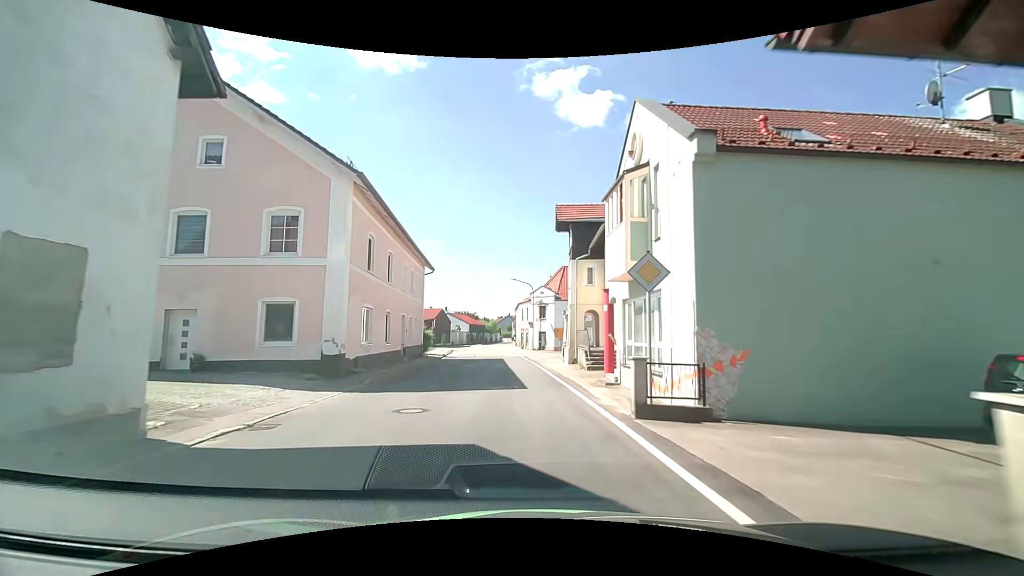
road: secondary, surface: asphalt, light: Day
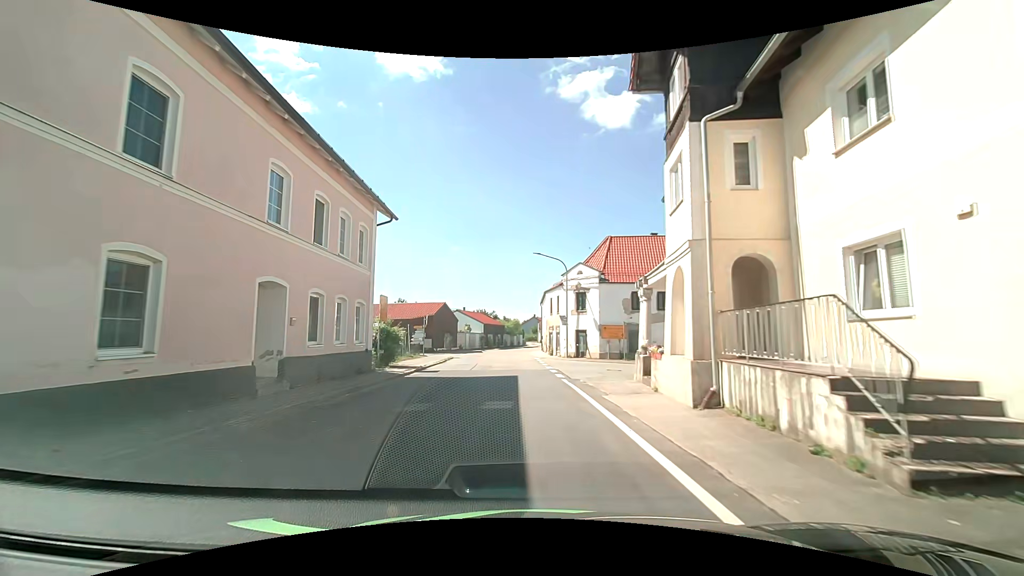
(-0.5, +18.1) m; -4°
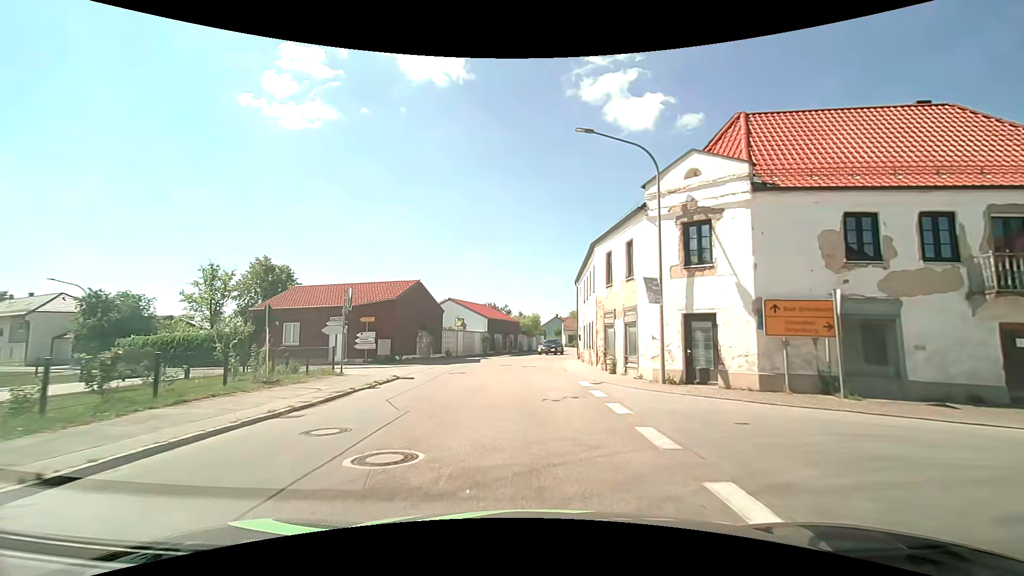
(-0.3, +22.7) m; -1°
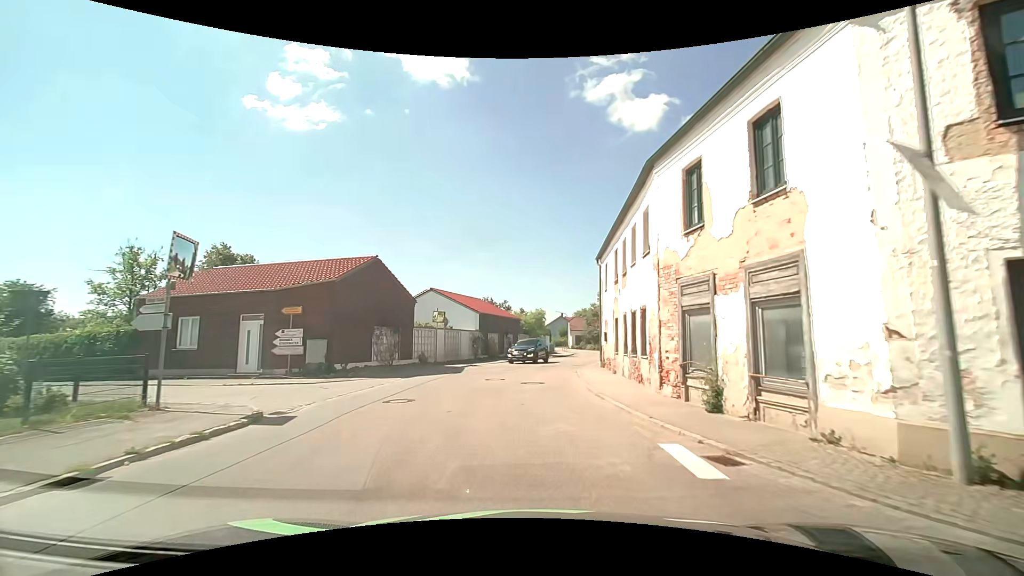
(-0.1, +10.3) m; -1°
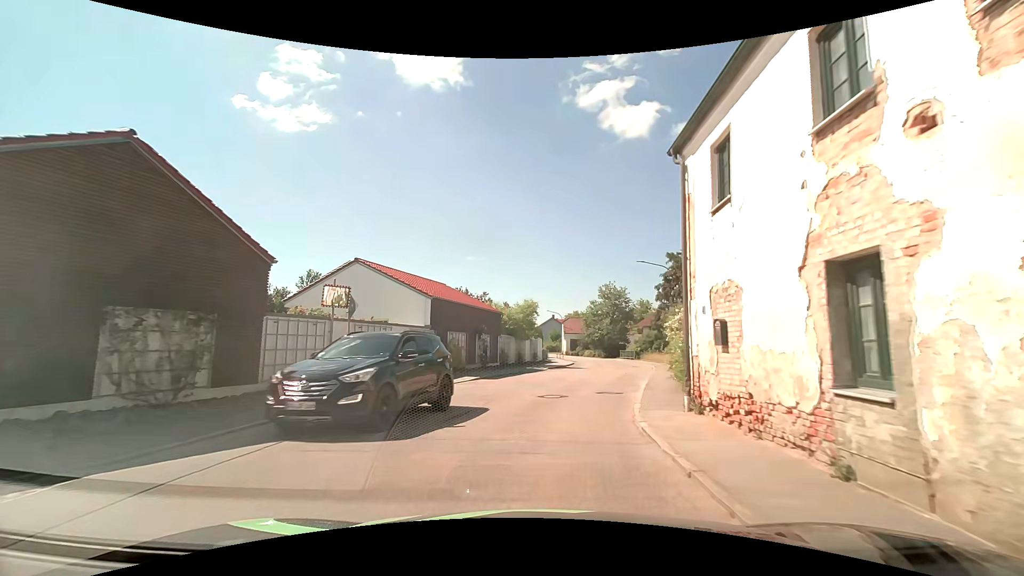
(+0.1, +15.1) m; +2°
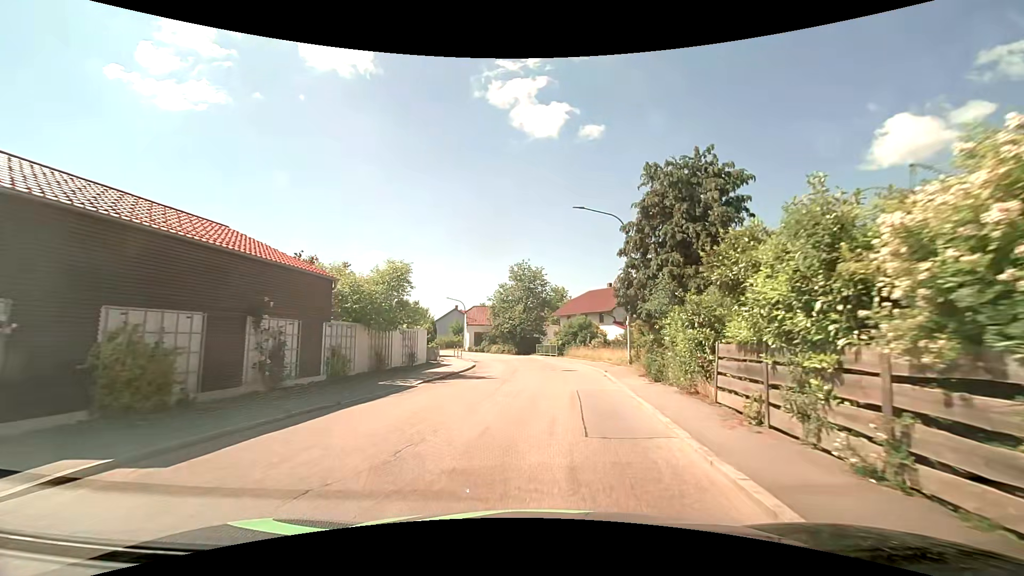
(+1.2, +15.2) m; +11°
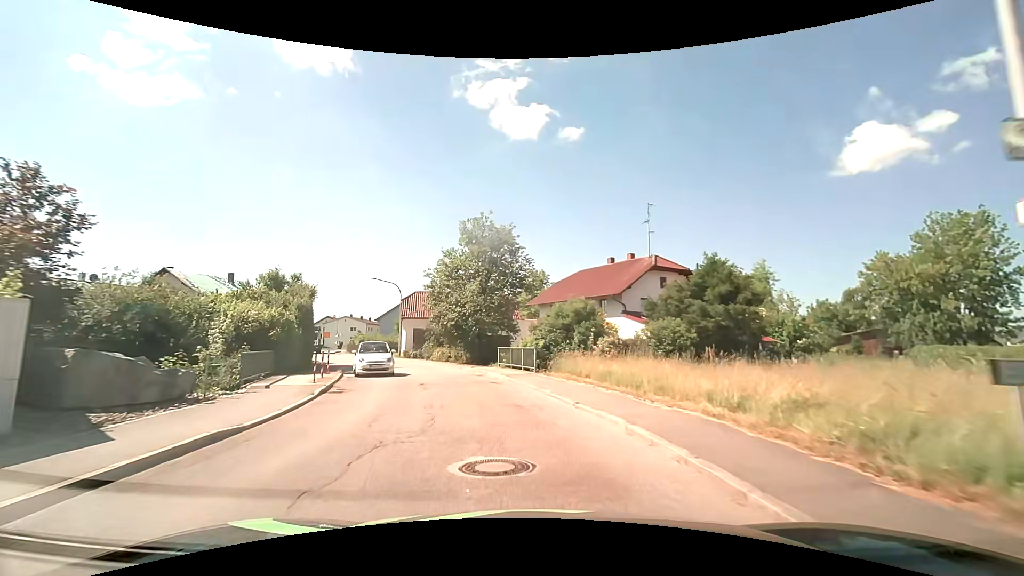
(+0.8, +21.8) m; +3°
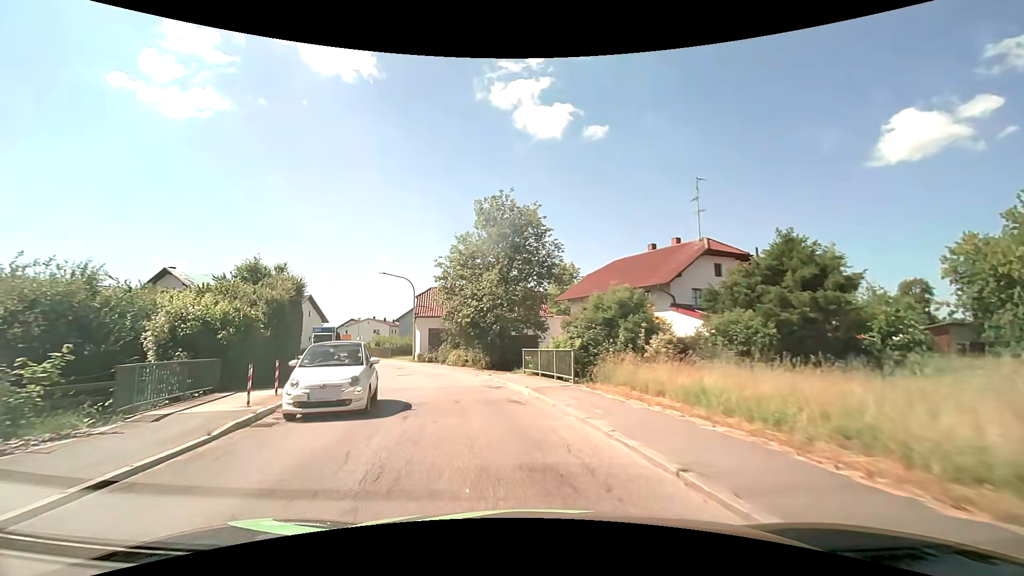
(-0.1, +5.7) m; -2°
(-1, +10) (-3, +20) (-7, +29) (-11, +38) (-16, +47) (-21, +55) (-26, +64) (-28, +74) (-29, +84) (-28, +94) m
